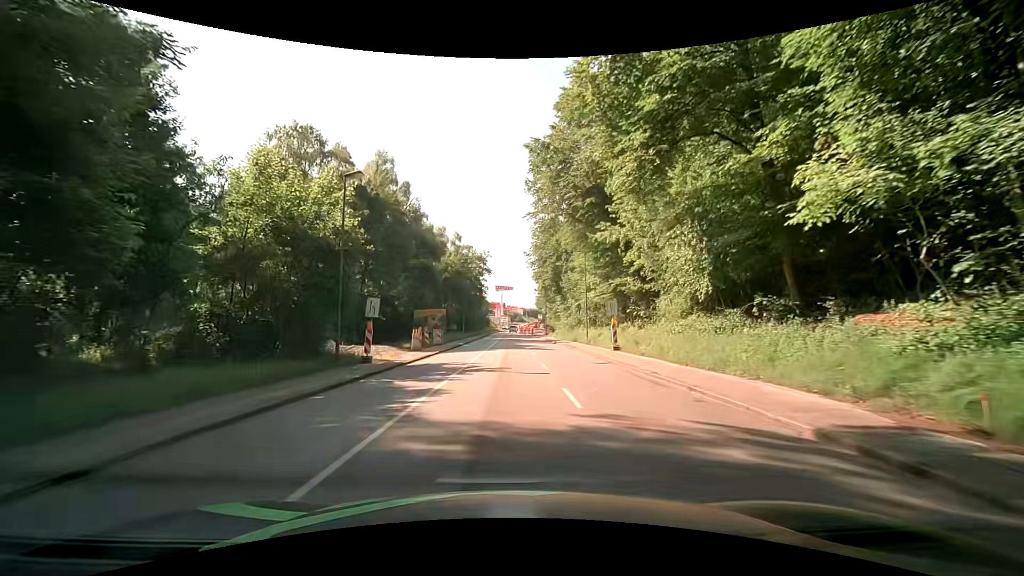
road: tertiary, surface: asphalt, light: Day
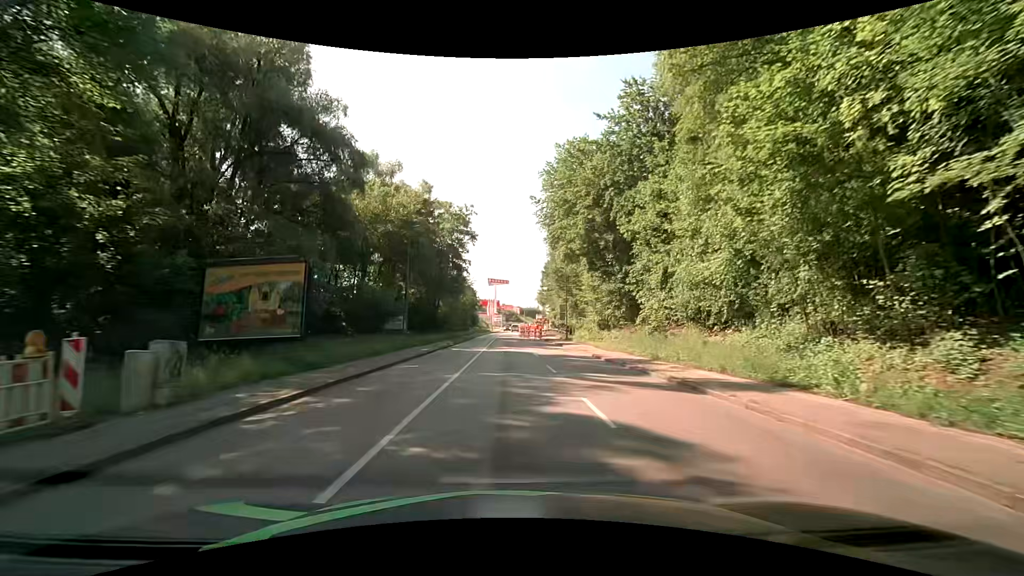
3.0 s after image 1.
(-0.3, +38.0) m; 0°
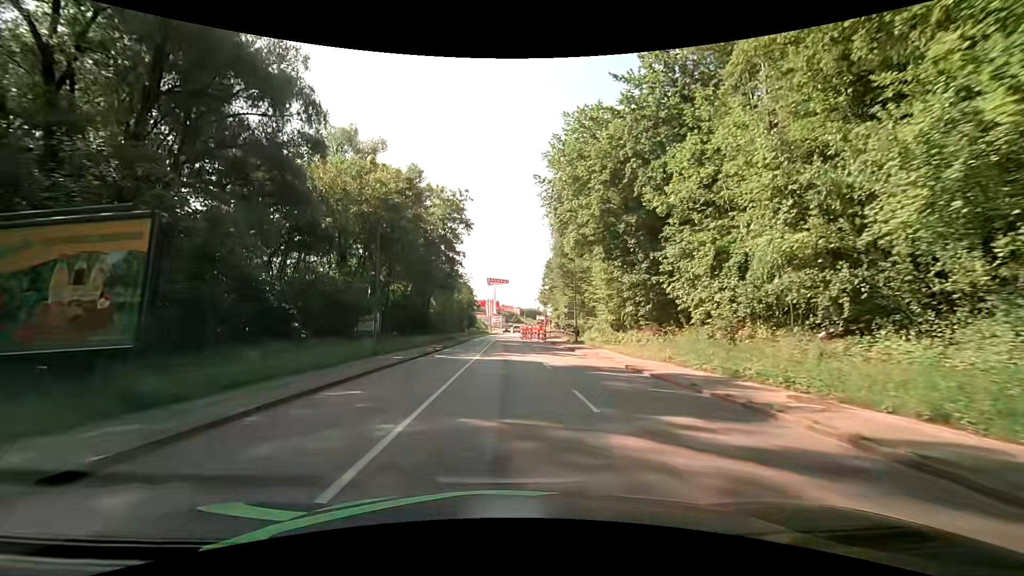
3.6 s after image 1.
(0.0, +7.6) m; -1°
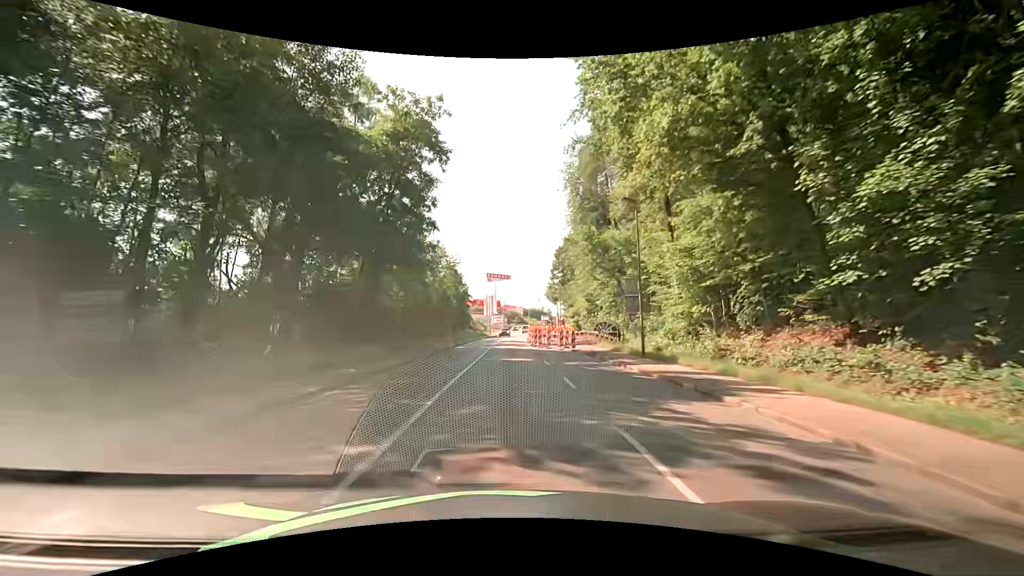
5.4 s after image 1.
(+0.6, +22.8) m; +2°
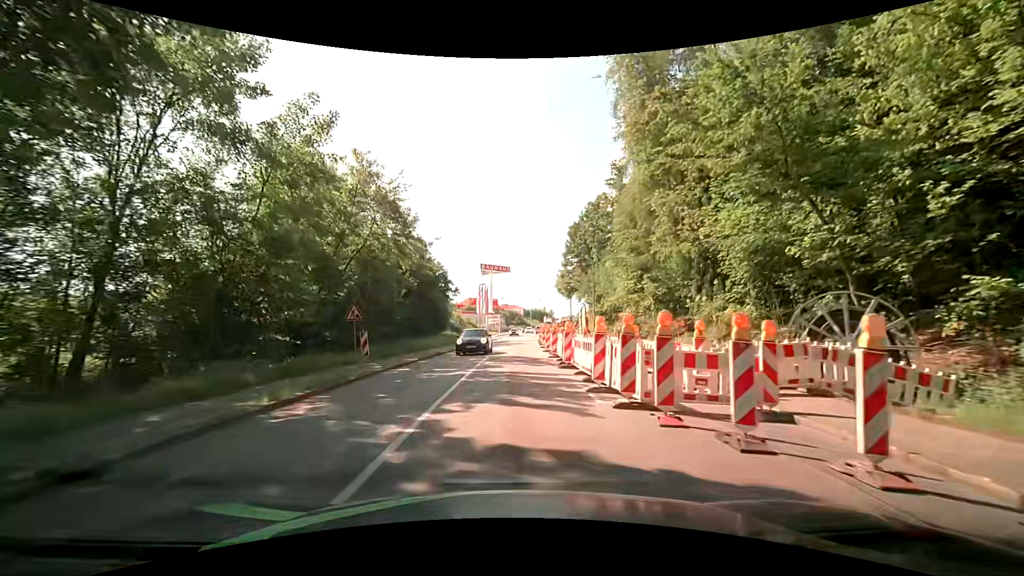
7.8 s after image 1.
(-0.5, +30.4) m; -1°
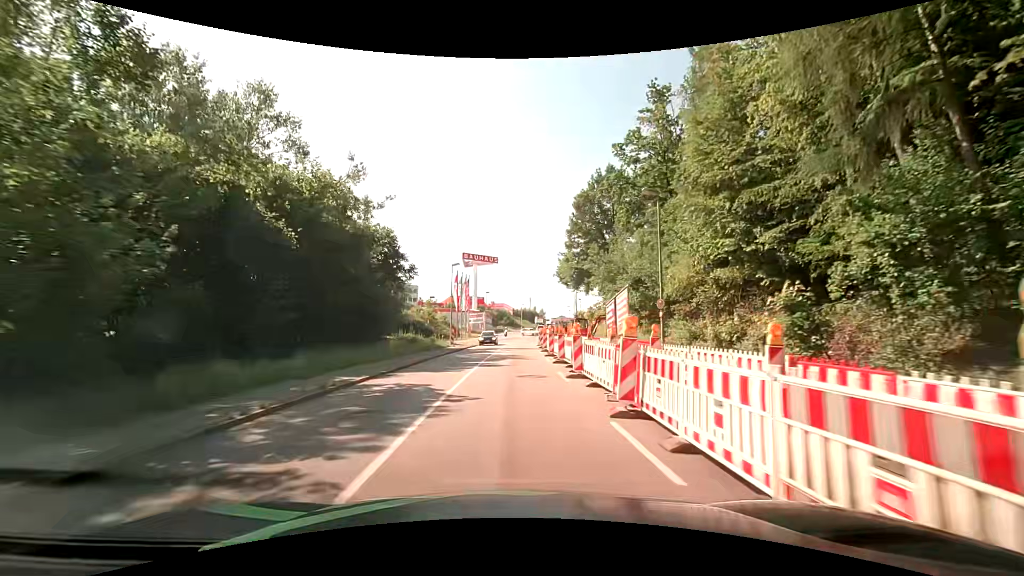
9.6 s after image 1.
(+0.3, +22.8) m; +2°
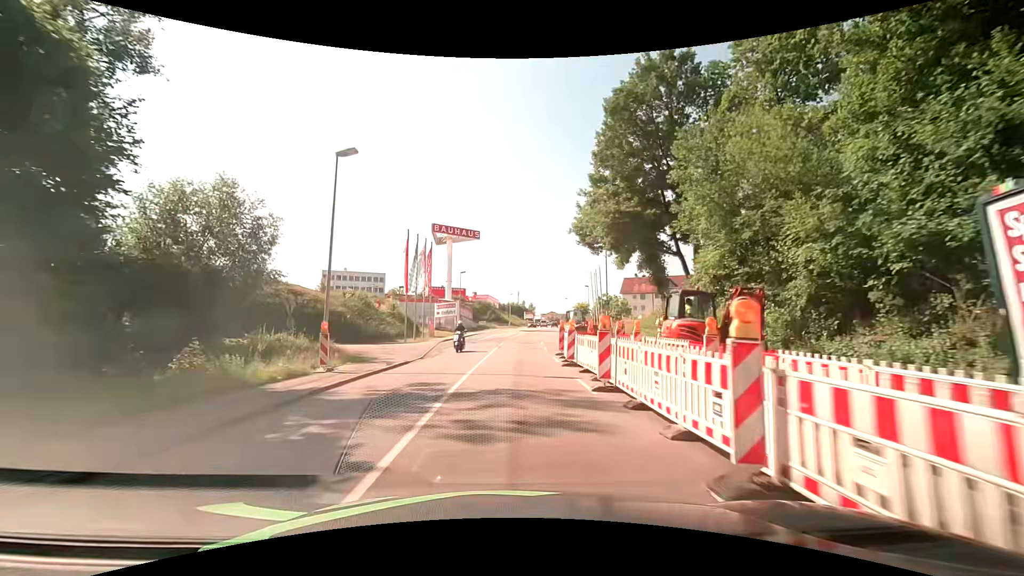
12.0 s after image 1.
(+0.3, +30.4) m; +2°
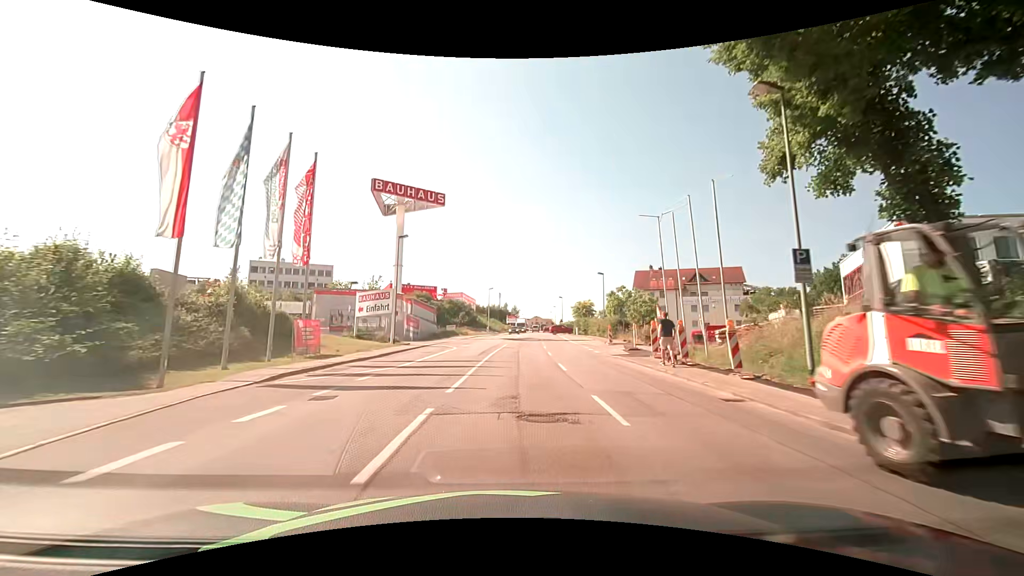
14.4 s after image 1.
(+0.4, +30.4) m; +2°
(0, +10) (0, +20) (+1, +30) (+1, +40) (+2, +50) (+2, +60) (+3, +70) (+4, +80) (+4, +90) (+5, +100) m
